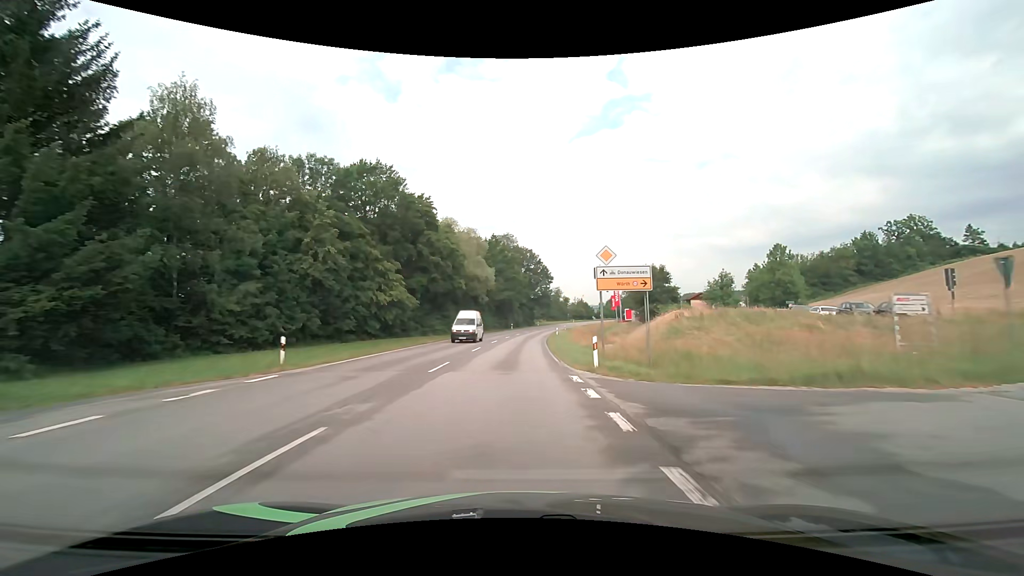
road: primary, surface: asphalt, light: Day
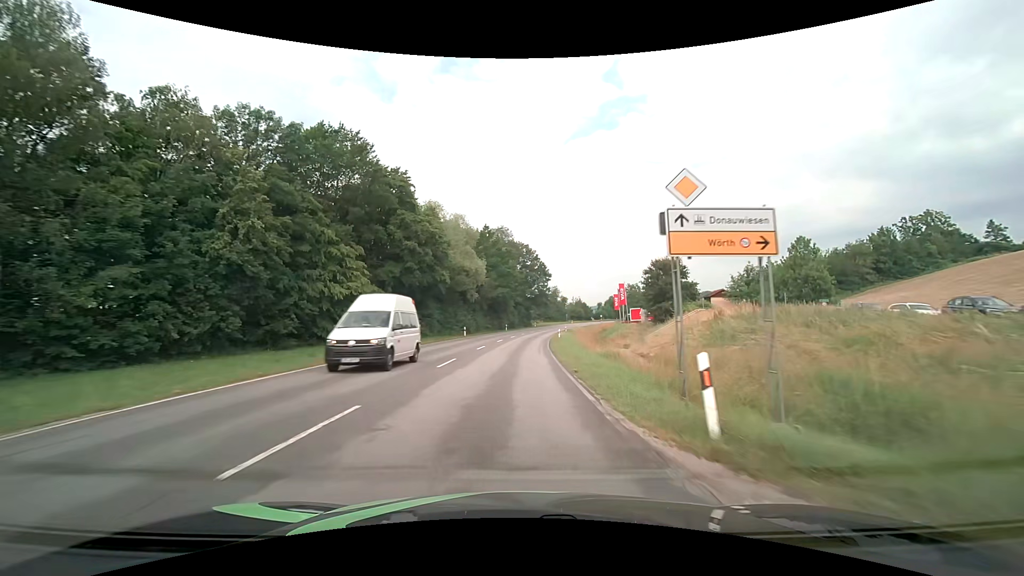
(+0.1, +10.0) m; +1°
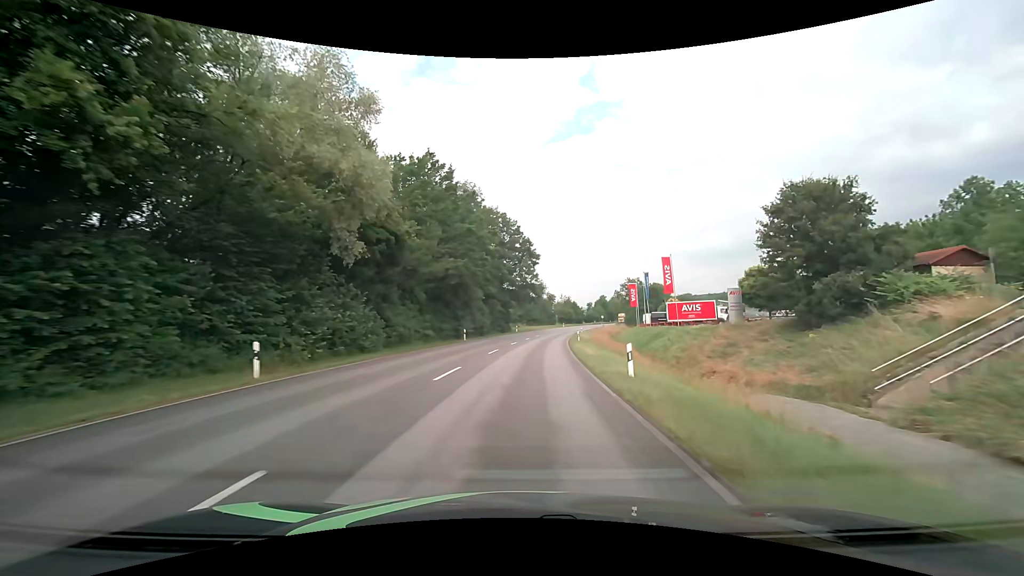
(+0.7, +39.5) m; +3°
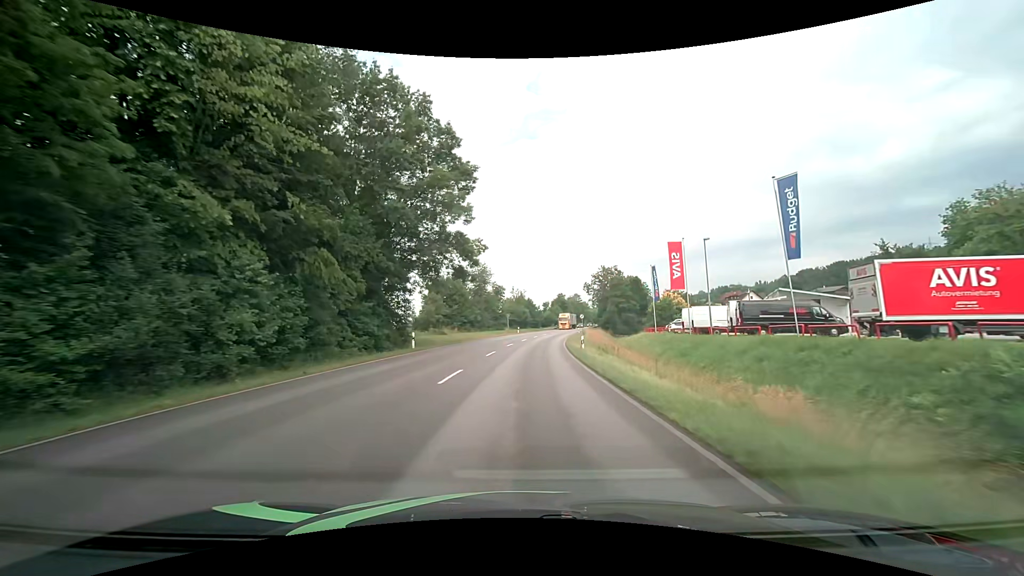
(+2.5, +48.1) m; +6°
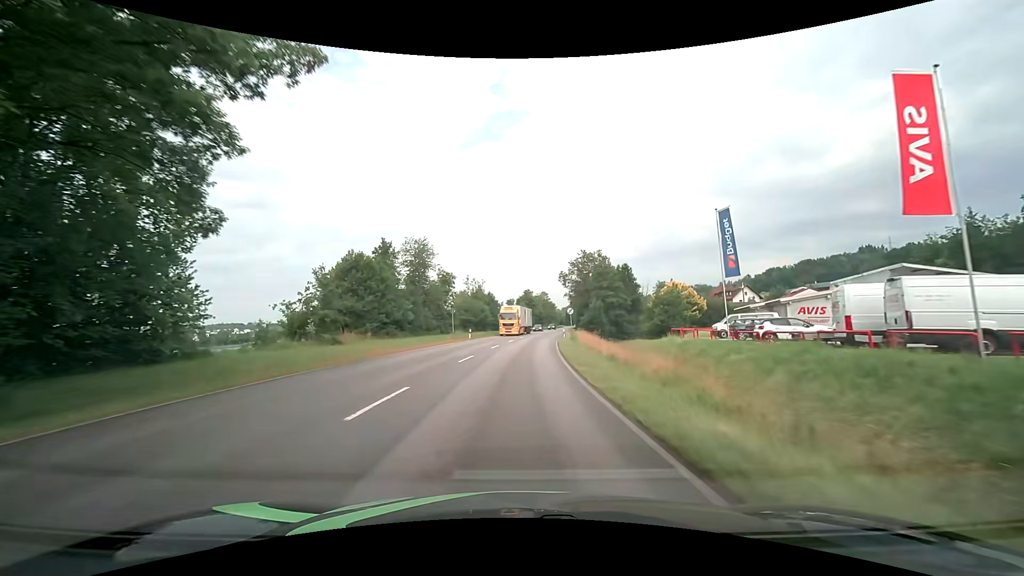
(+1.1, +28.5) m; +4°
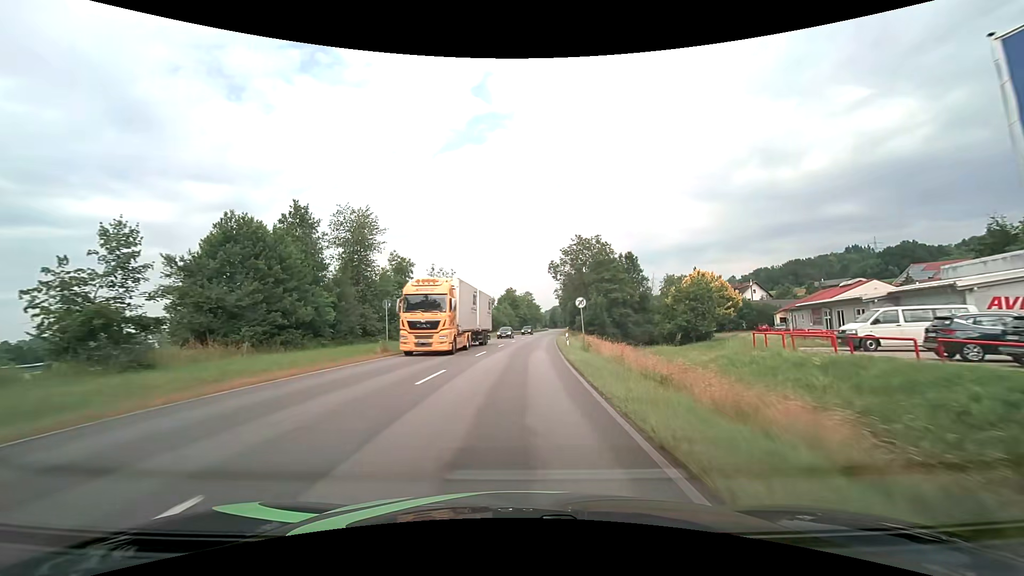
(+0.3, +18.9) m; +2°
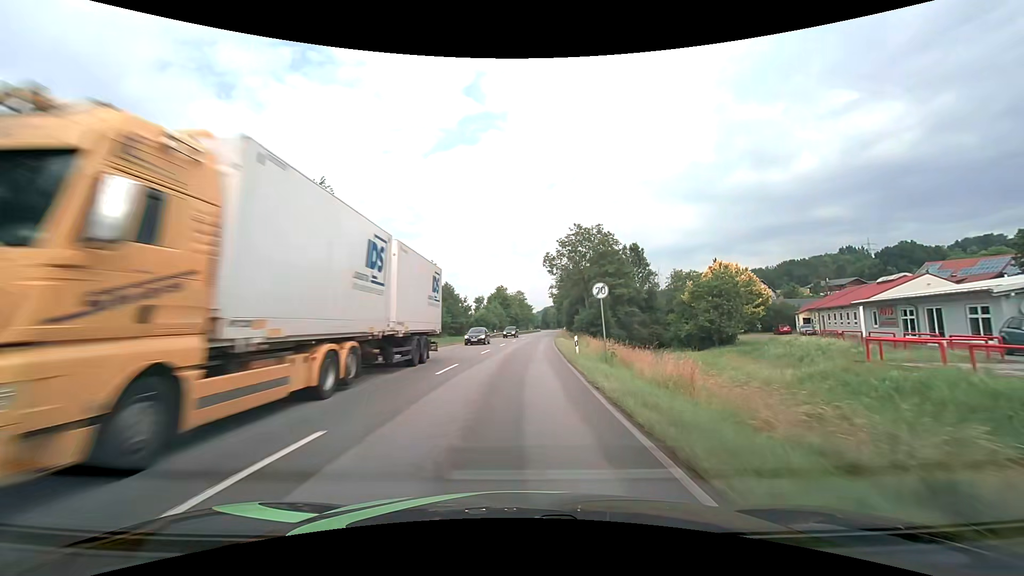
(+0.1, +9.4) m; +1°
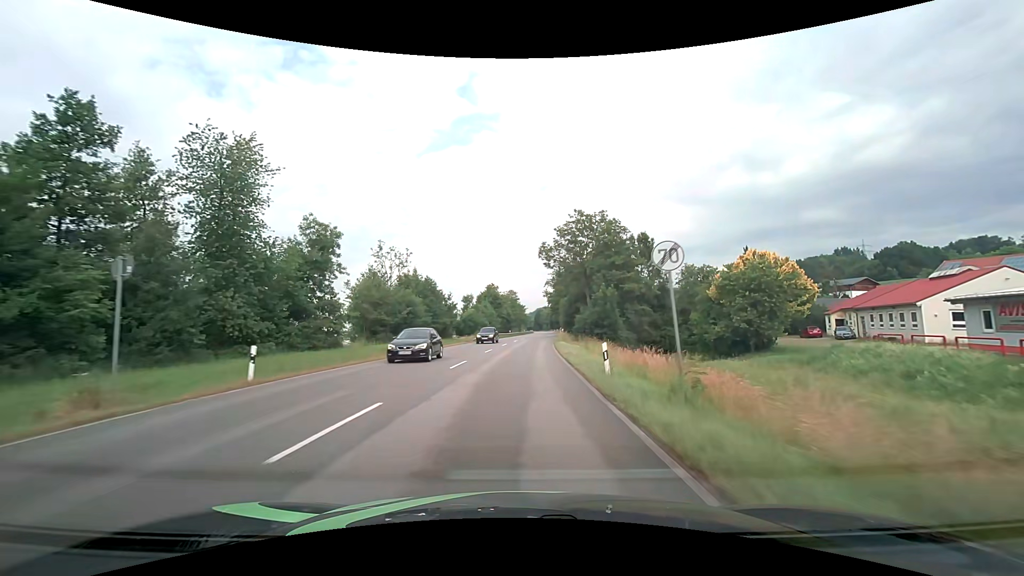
(+0.1, +9.4) m; +1°
(0, +10) (0, +20) (+1, +30) (+1, +40) (+2, +50) (+2, +60) (+3, +70) (+4, +80) (+5, +90) (+5, +100) m
